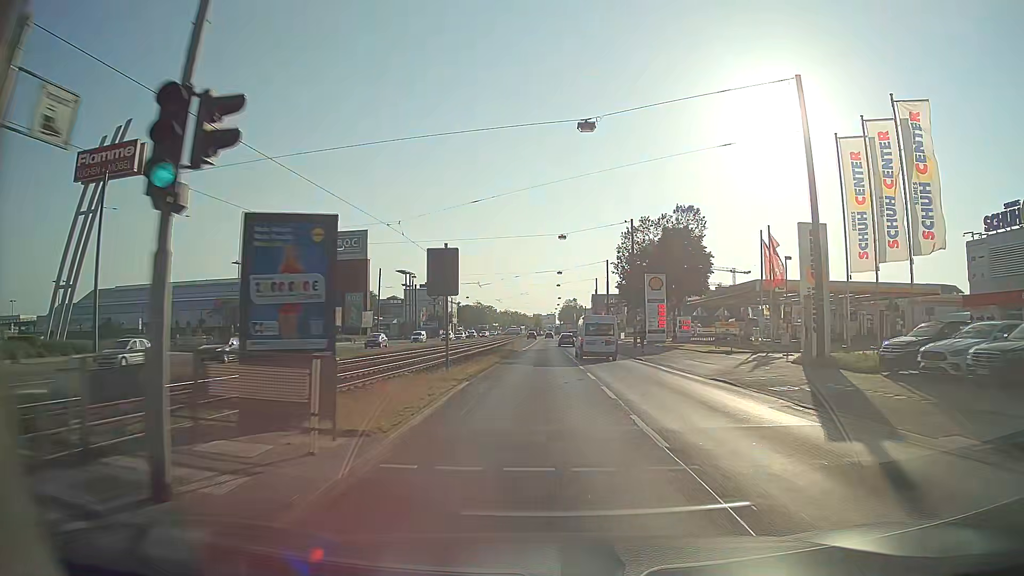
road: primary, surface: asphalt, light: Day
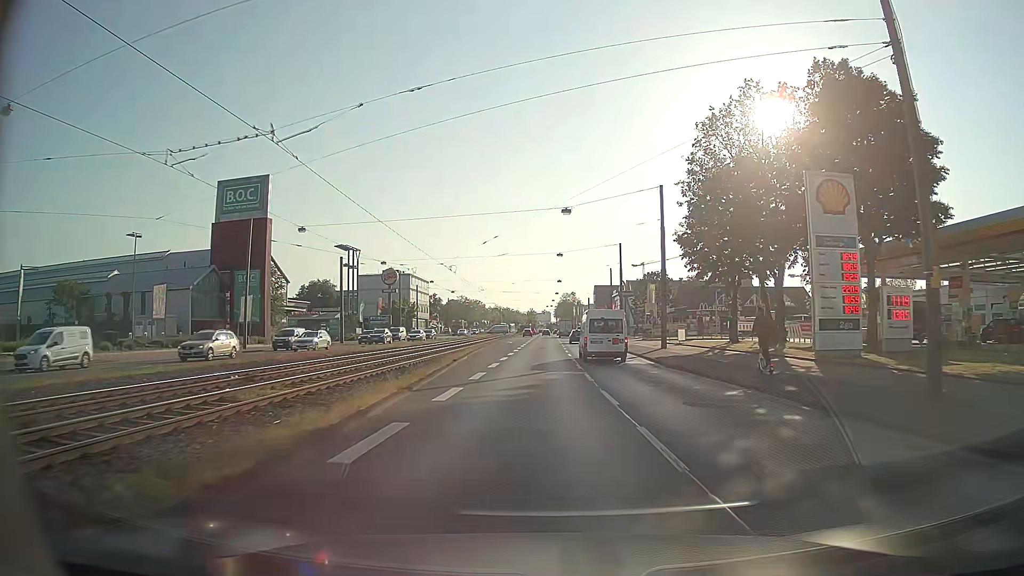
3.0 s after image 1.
(+0.1, +44.2) m; 0°
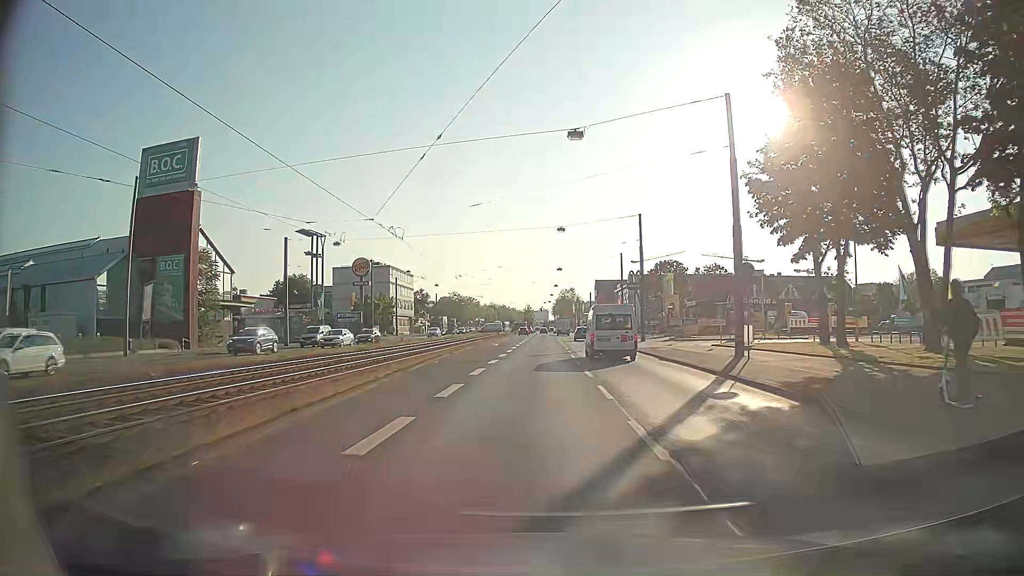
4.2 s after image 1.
(0.0, +17.8) m; 0°
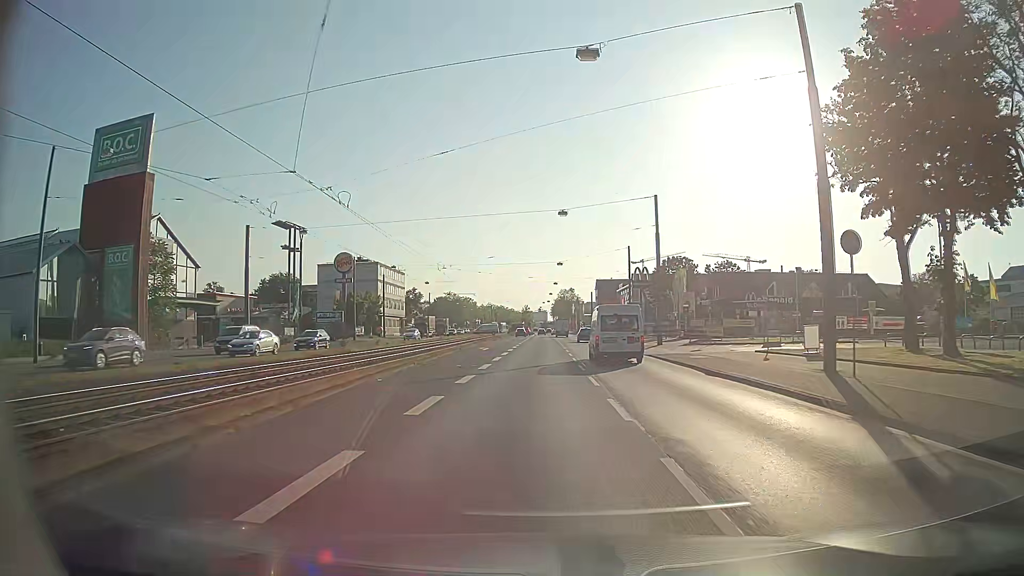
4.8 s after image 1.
(0.0, +8.9) m; +1°
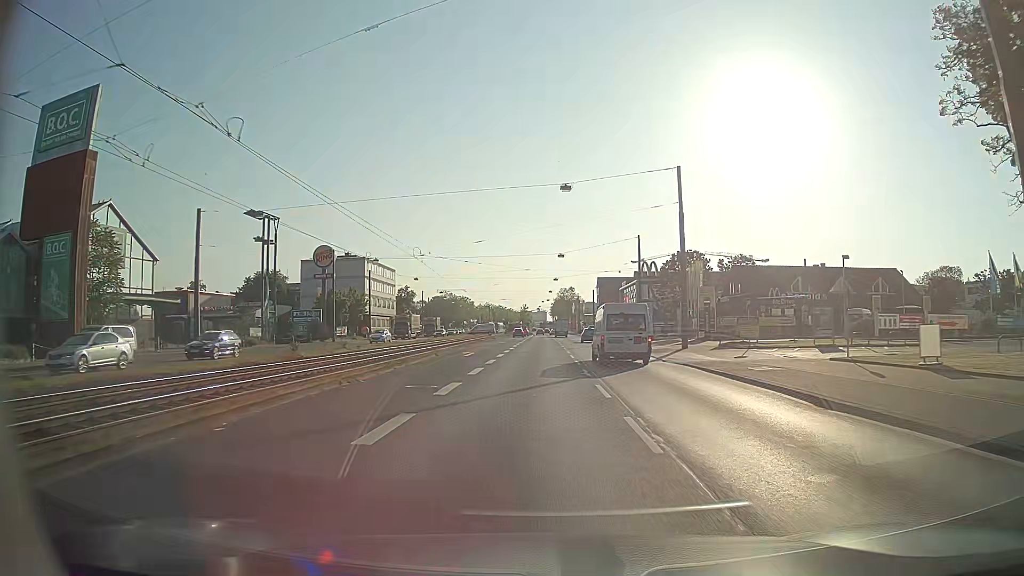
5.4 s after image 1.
(0.0, +8.9) m; 0°
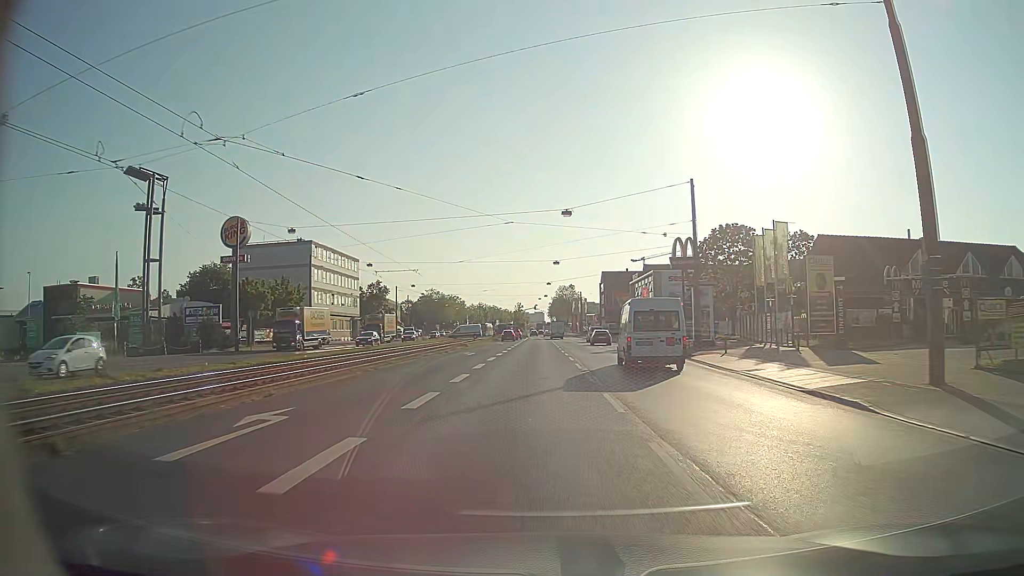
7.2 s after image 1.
(+0.1, +26.6) m; 0°
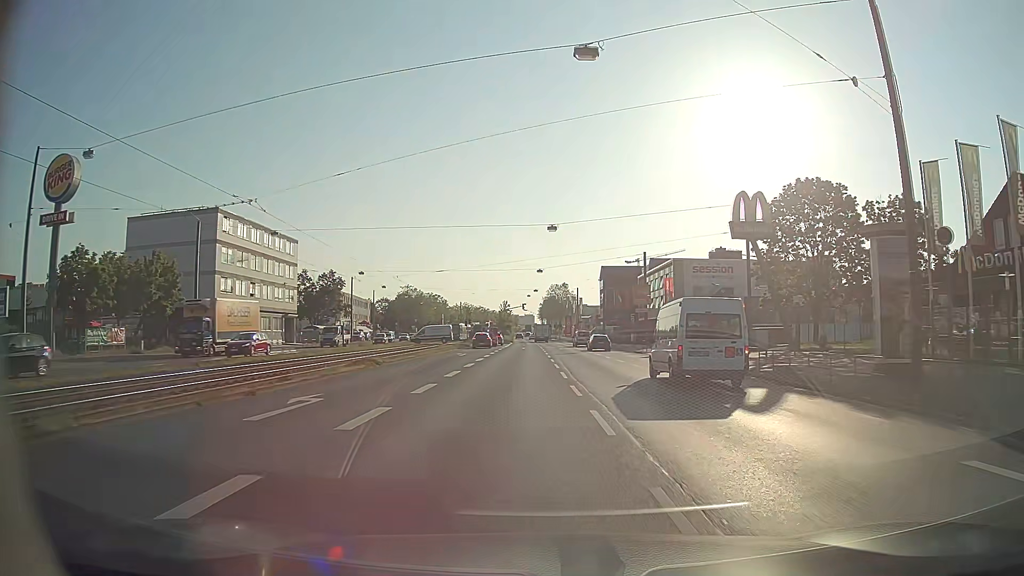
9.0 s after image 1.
(+0.1, +26.5) m; +1°
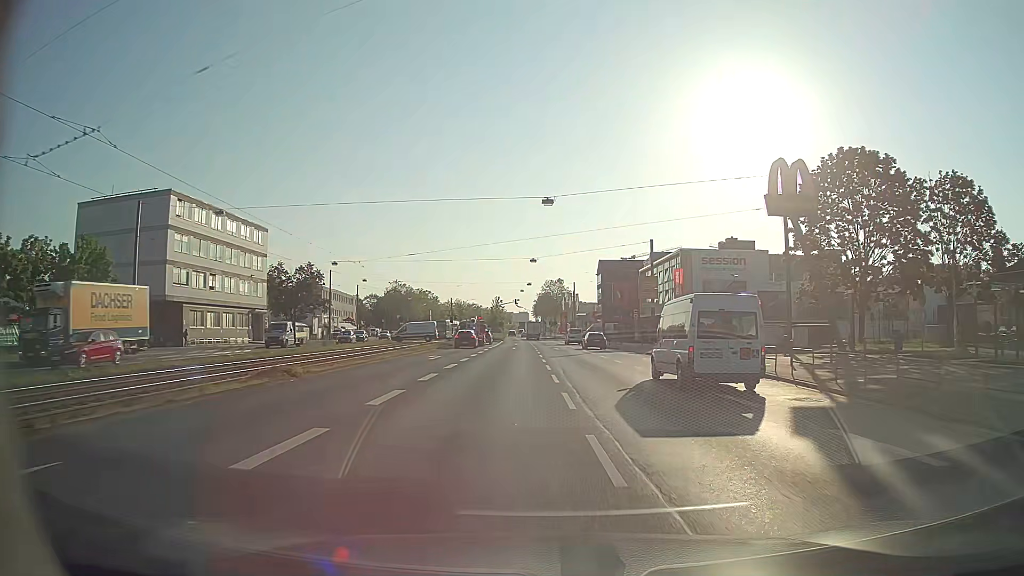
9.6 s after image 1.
(+0.1, +8.8) m; 0°
(0, +10) (0, +20) (0, +30) (+1, +40) (+1, +50) (+1, +60) (0, +70) (0, +80) (0, +90) (-1, +100) m
